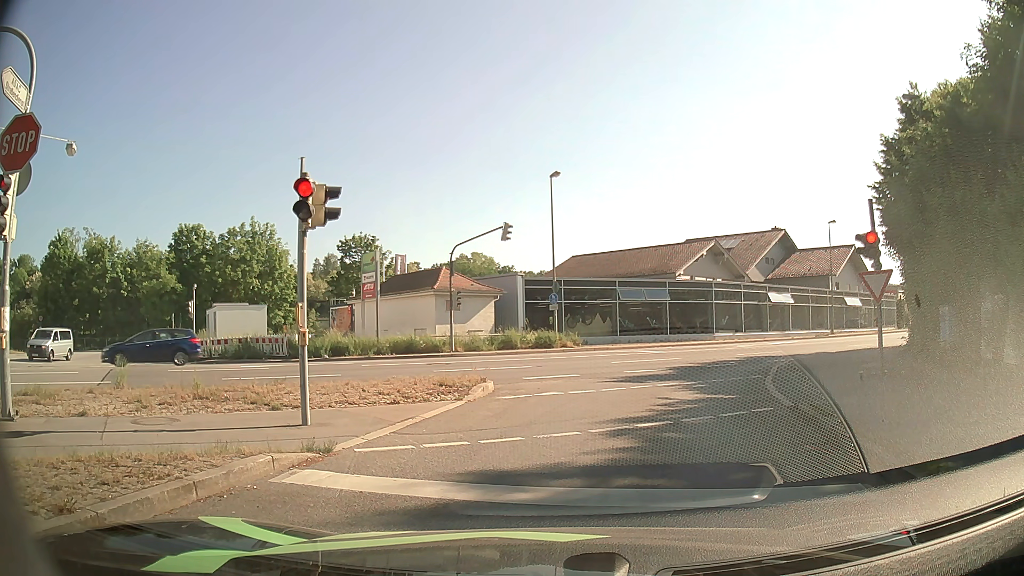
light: Day
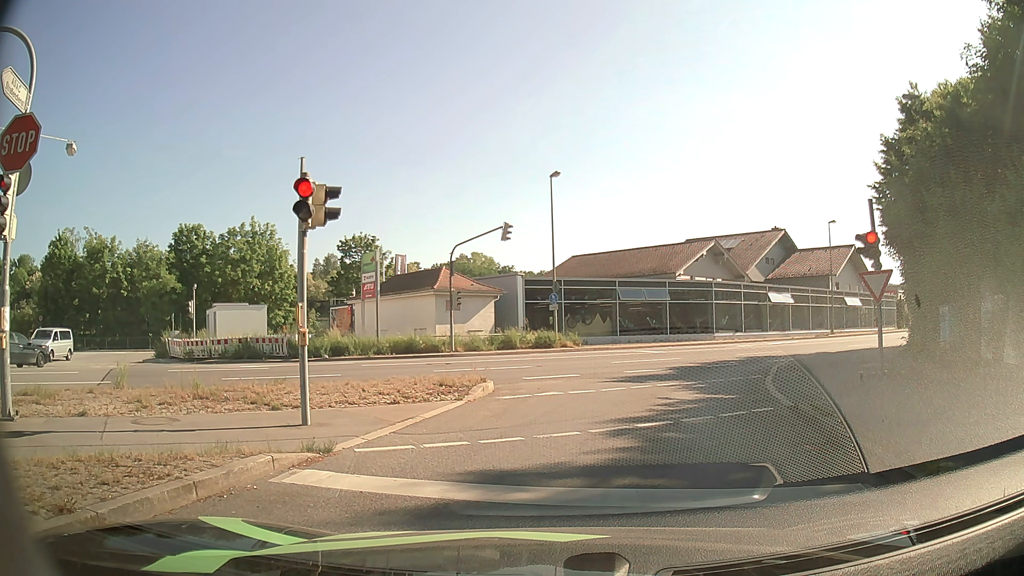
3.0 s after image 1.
(0.0, 0.0) m; 0°
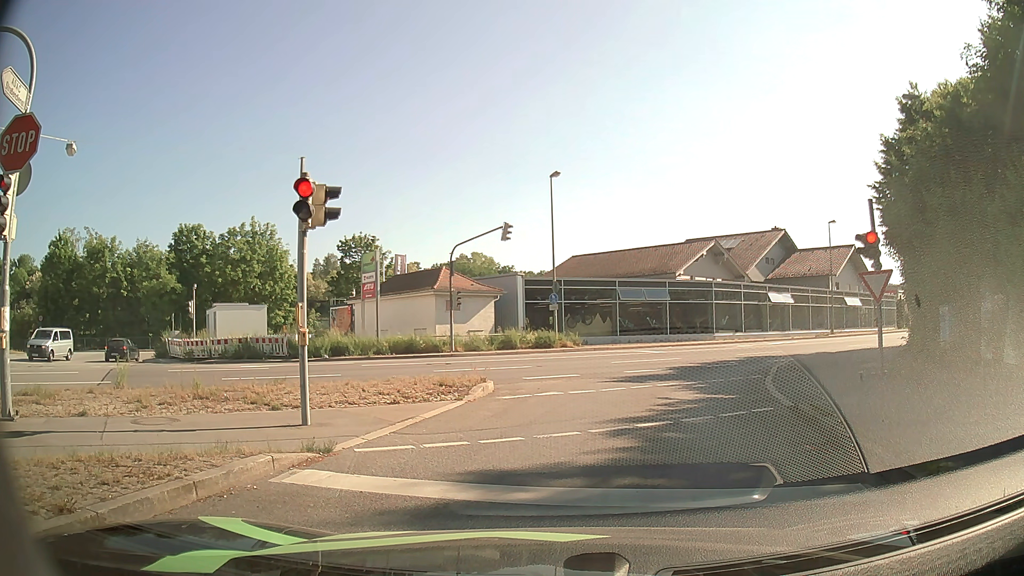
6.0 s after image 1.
(0.0, 0.0) m; 0°
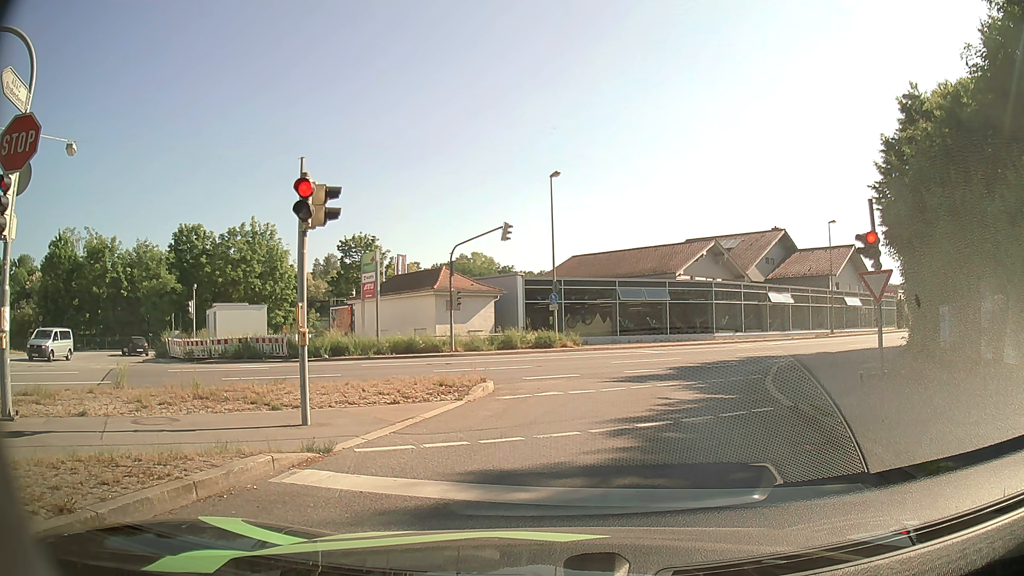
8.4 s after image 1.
(0.0, 0.0) m; 0°
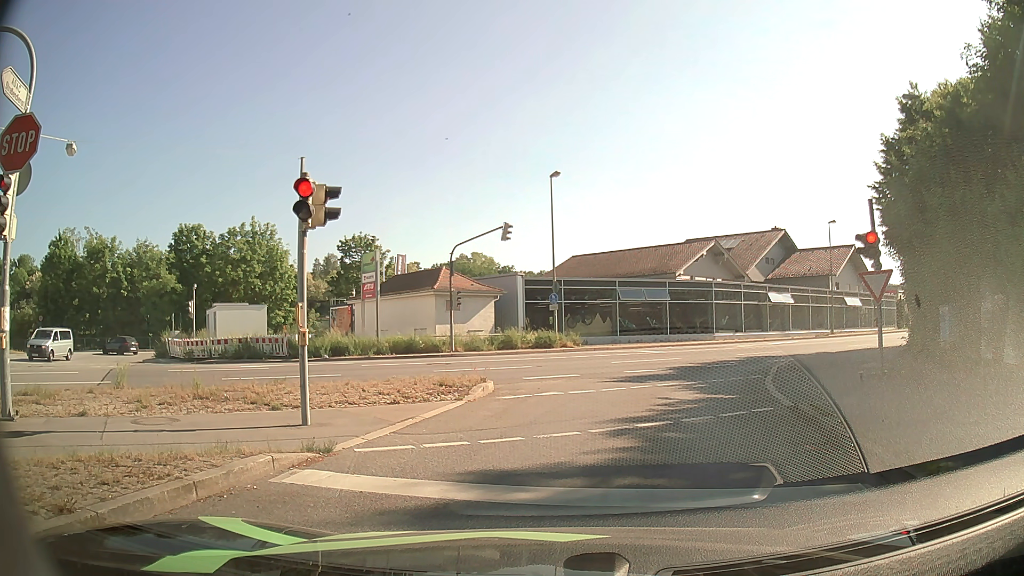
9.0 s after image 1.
(0.0, 0.0) m; 0°
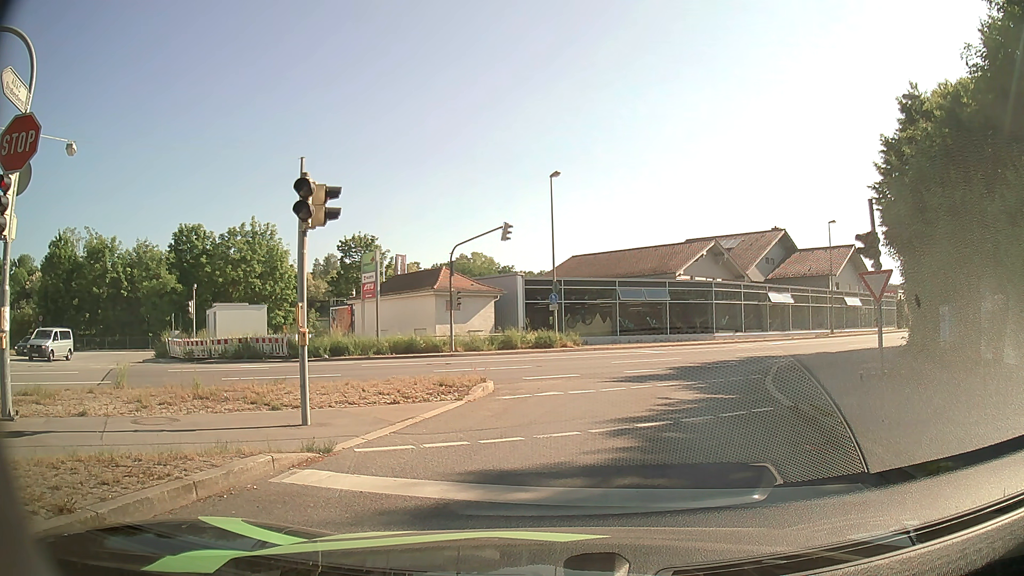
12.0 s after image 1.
(0.0, 0.0) m; 0°
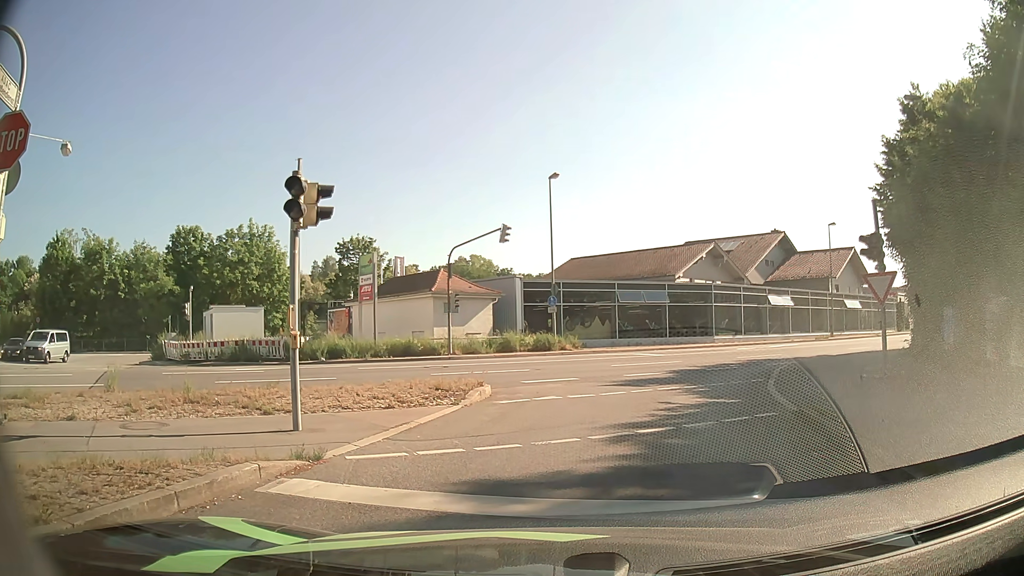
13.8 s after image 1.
(0.0, +0.3) m; 0°
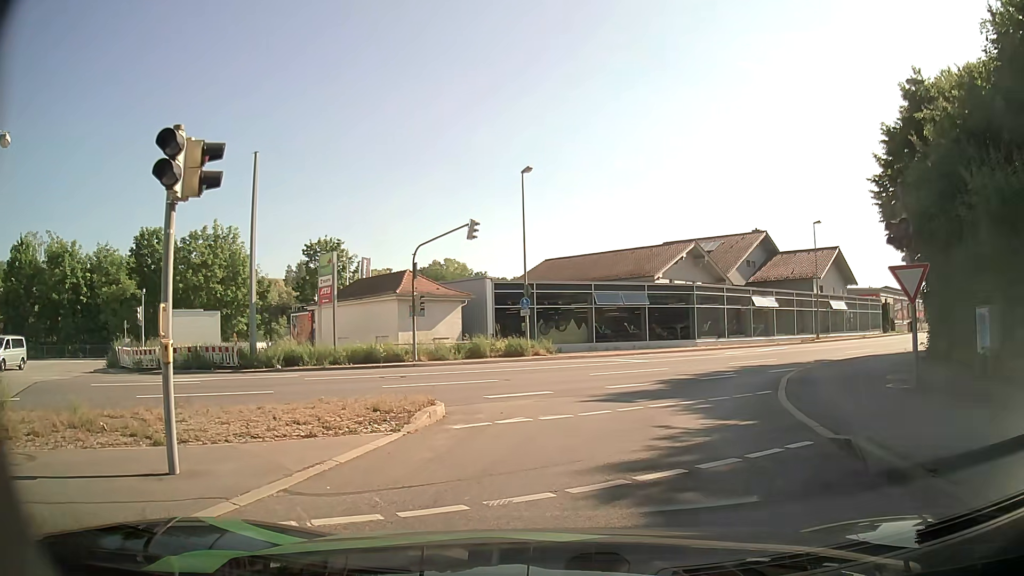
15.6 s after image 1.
(+0.1, +2.6) m; +2°
(+1, +10) (+4, +19) (+10, +27) (+18, +33) (+26, +40) (+33, +47) (+40, +54) (+48, +60) (+55, +68) (+61, +75) m
